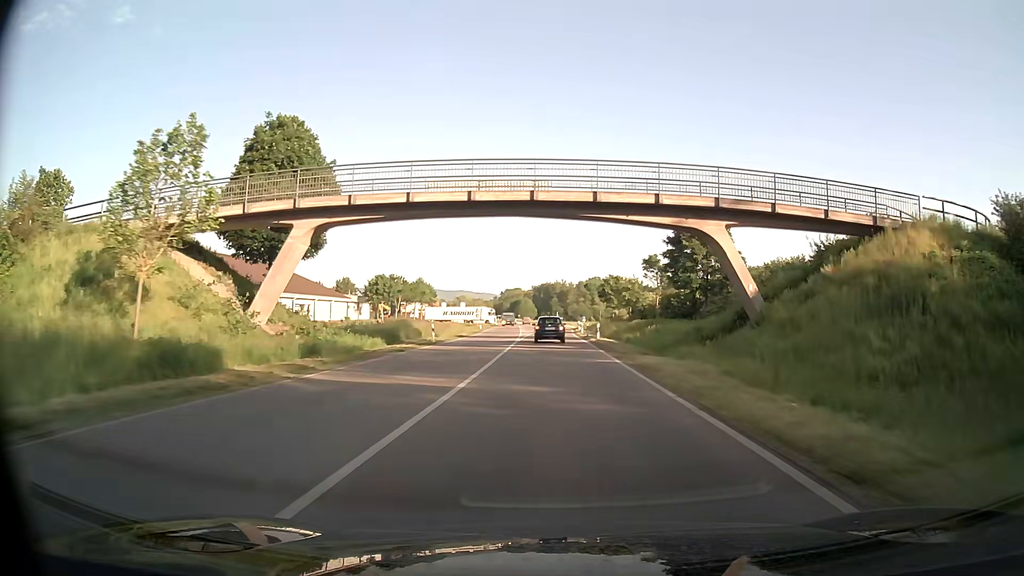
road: primary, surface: asphalt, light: Day
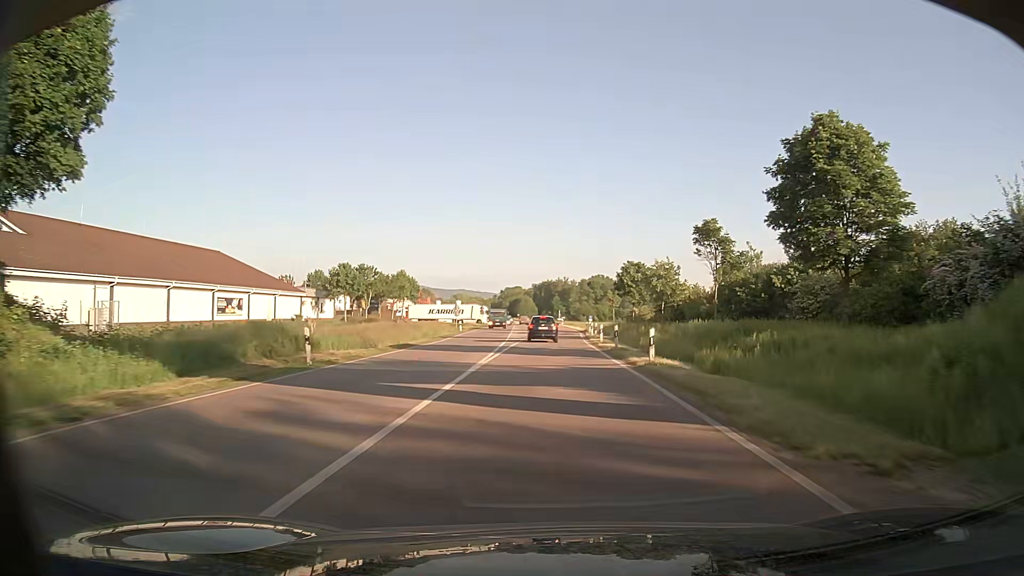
(-0.1, +20.4) m; 0°
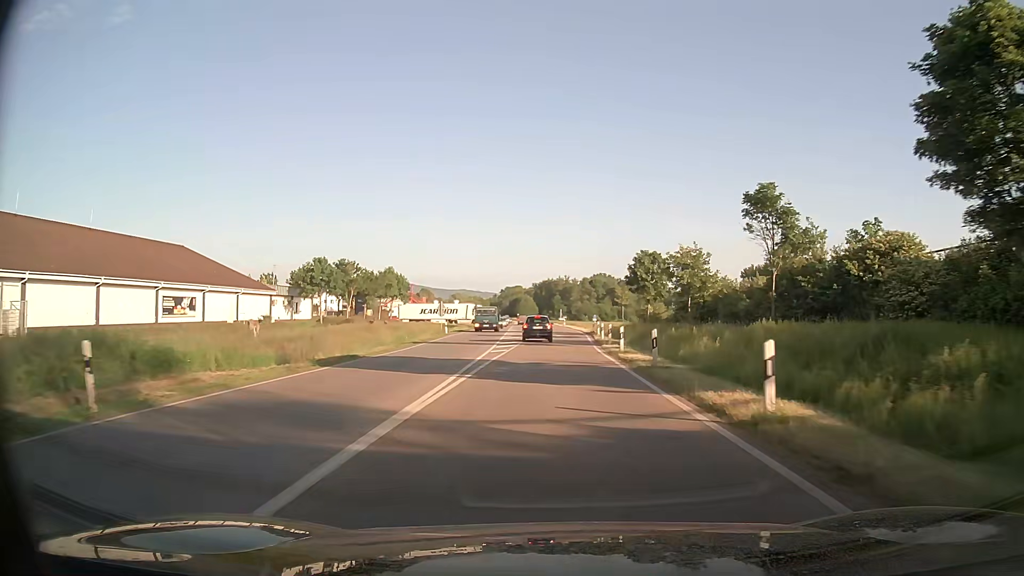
(0.0, +9.8) m; 0°
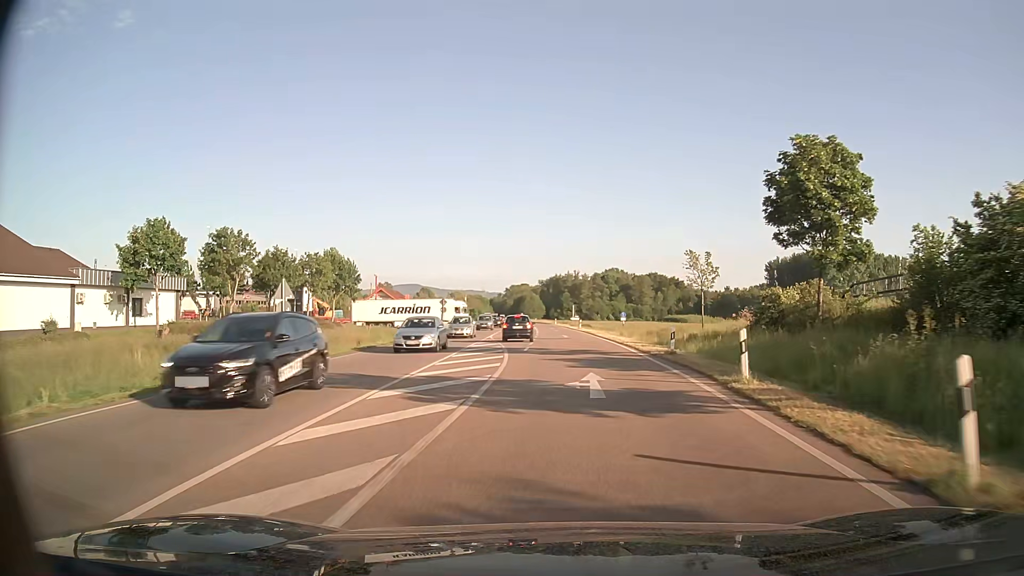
(+0.2, +36.1) m; 0°
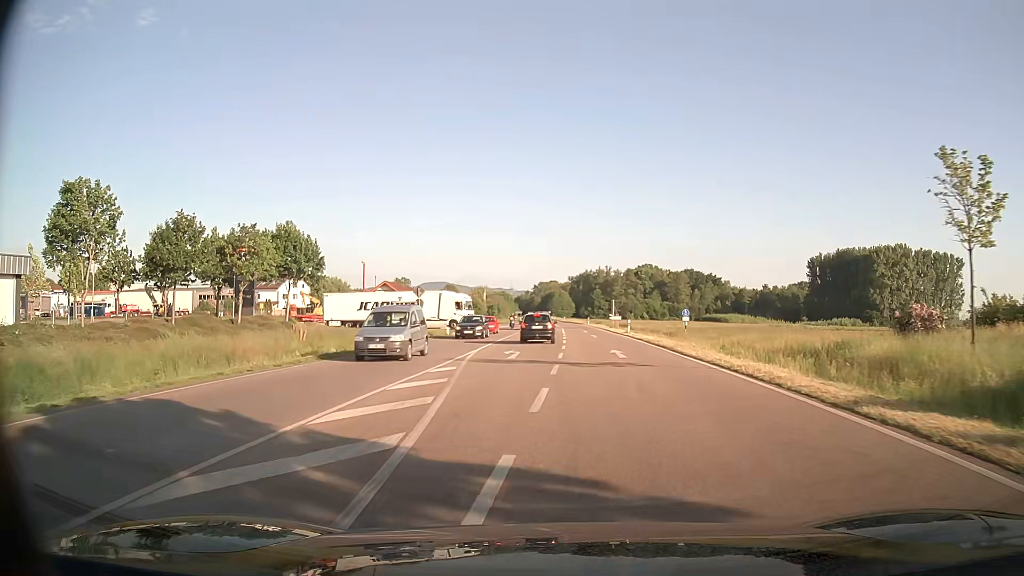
(-0.4, +23.2) m; -3°
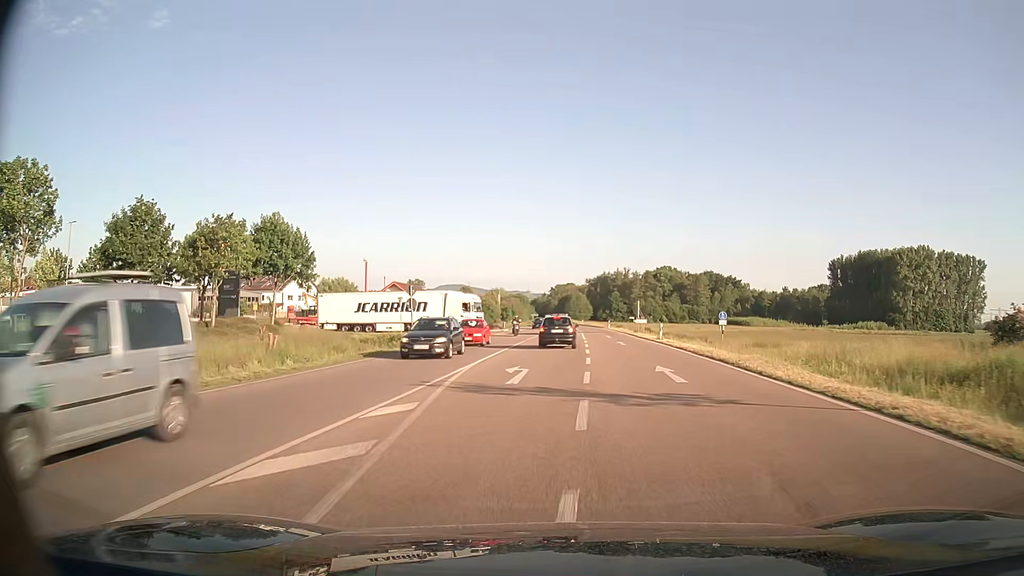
(-0.1, +7.1) m; -1°
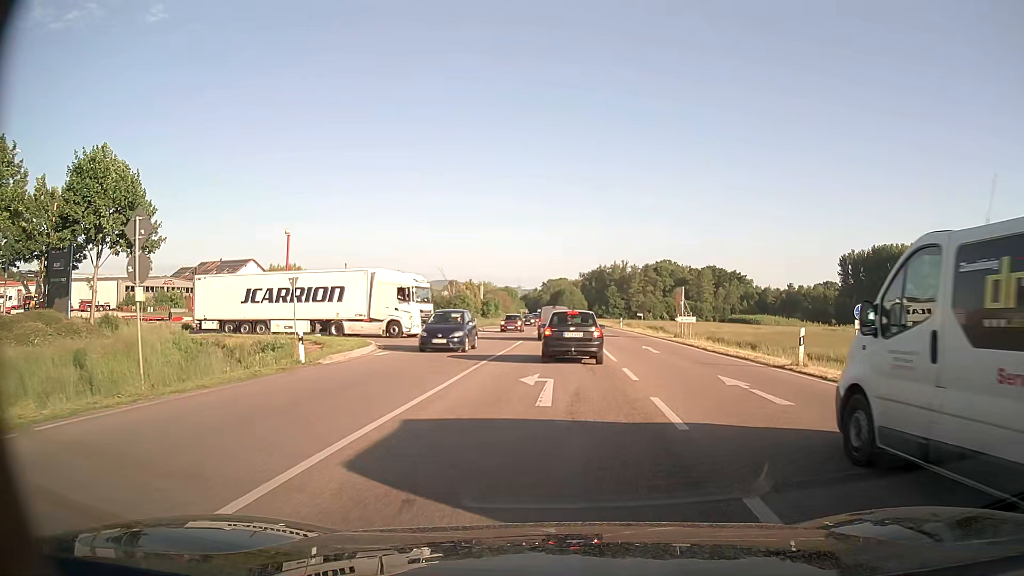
(0.0, +23.8) m; +1°
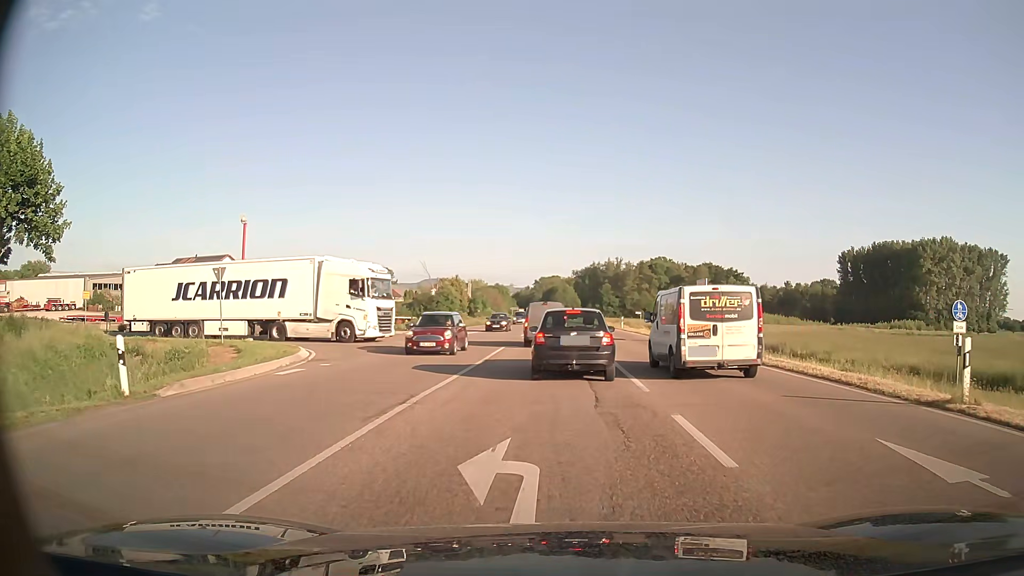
(0.0, +7.6) m; +1°
(0, +10) (0, +20) (0, +30) (-4, +39) (-13, +42) (-23, +42) (-33, +41) (-43, +39) (-53, +38) (-63, +36) m
